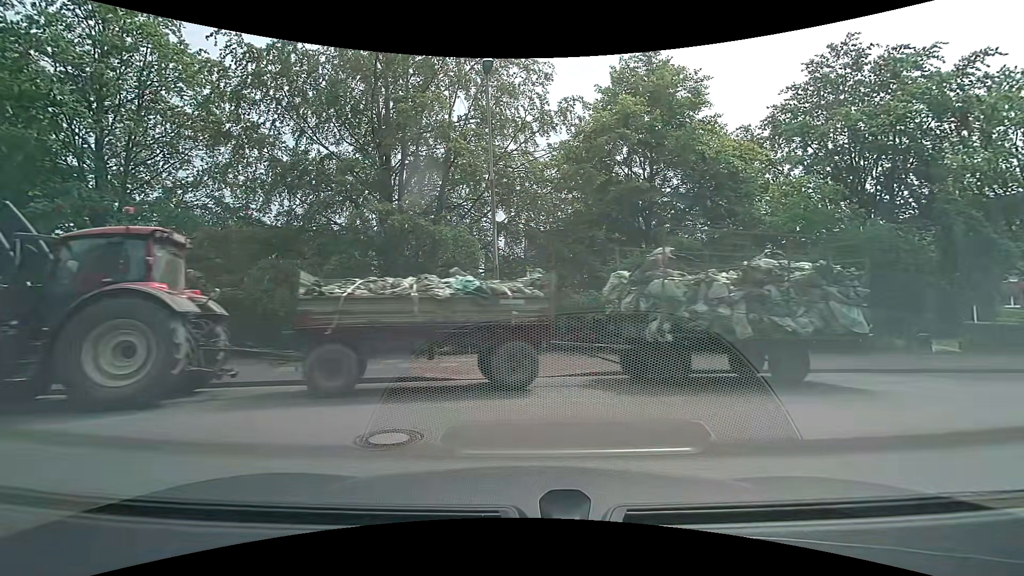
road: residential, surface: asphalt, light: Day
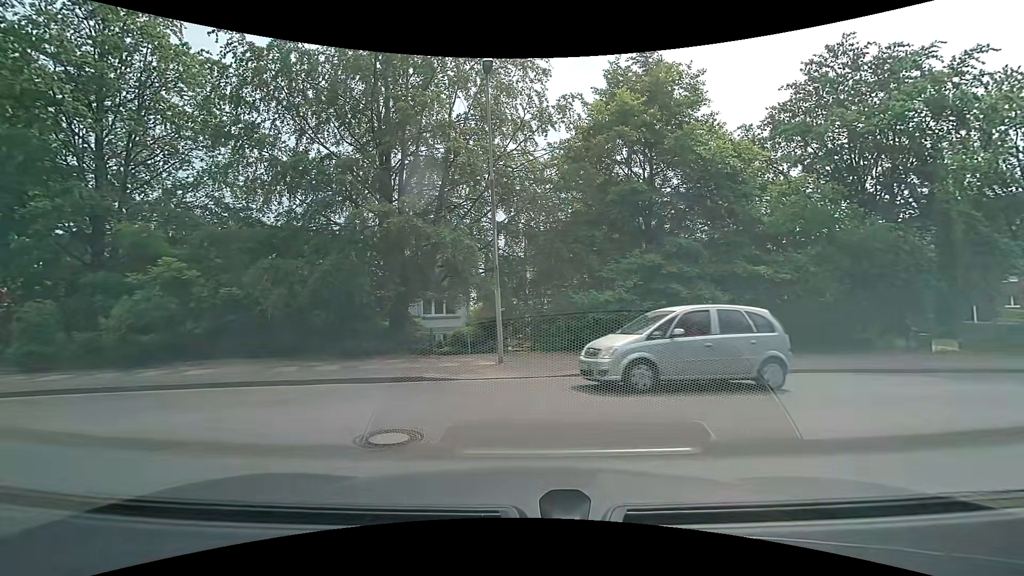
(0.0, 0.0) m; 0°
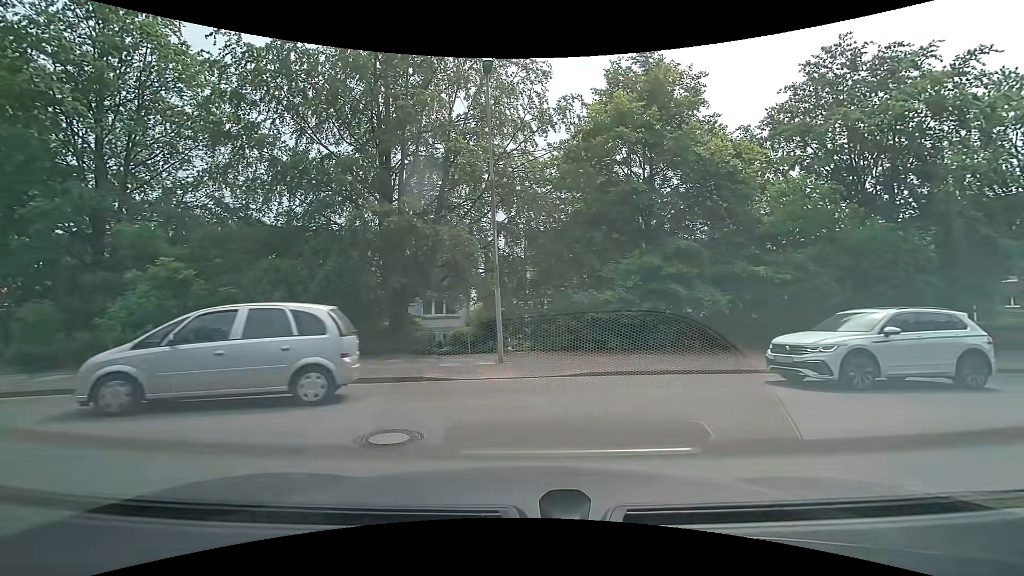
(0.0, 0.0) m; 0°
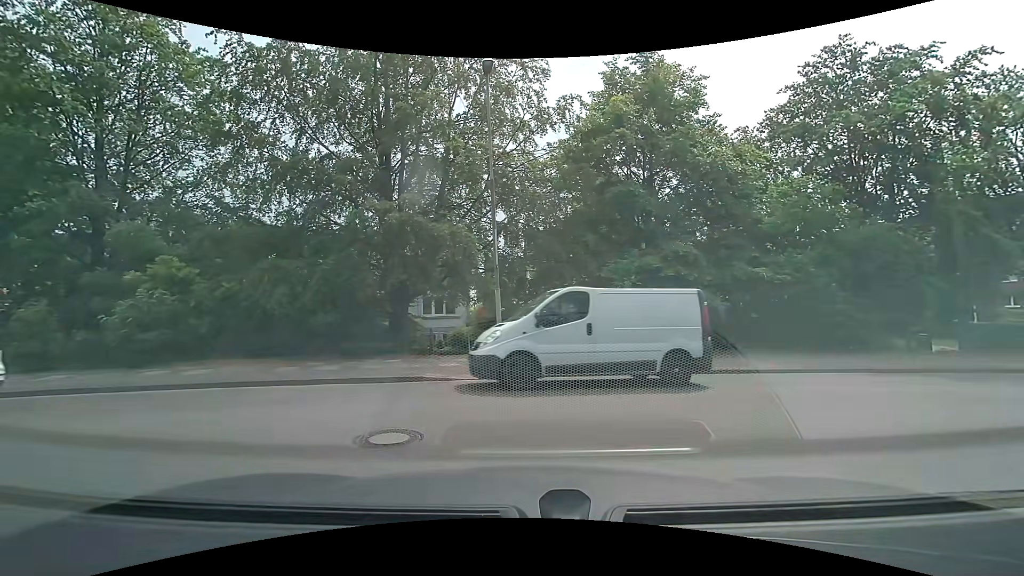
(0.0, 0.0) m; 0°
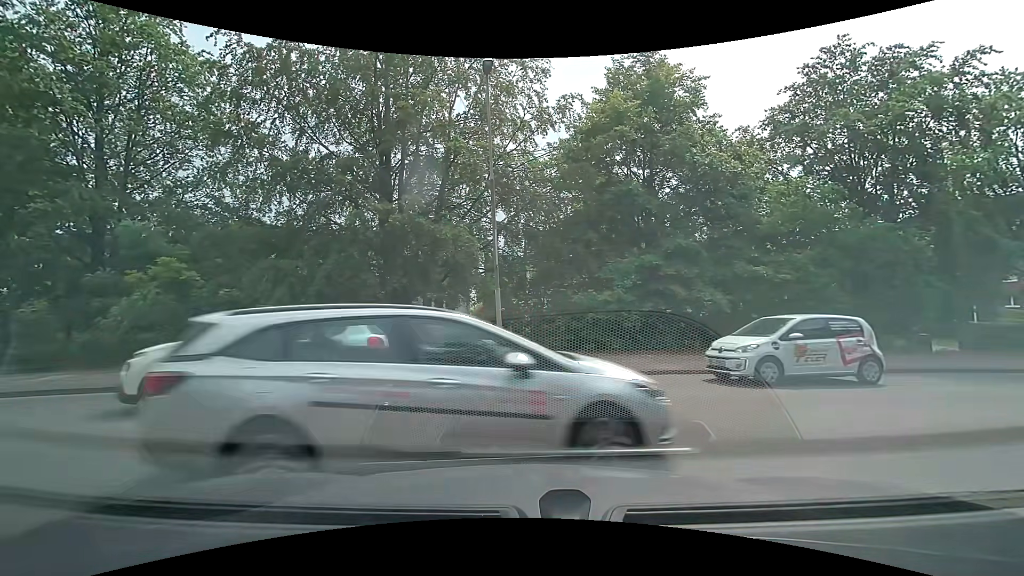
(0.0, 0.0) m; 0°
